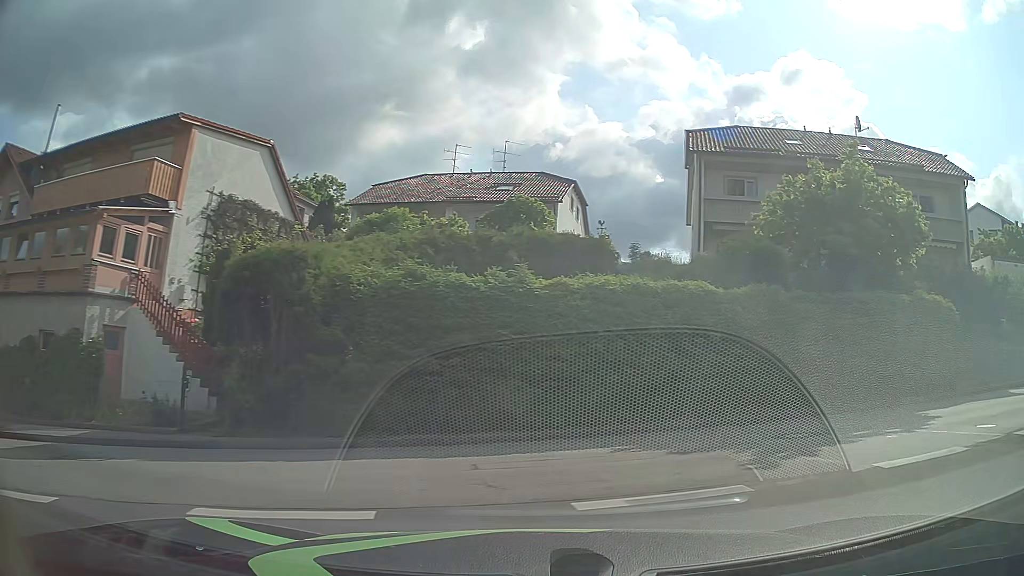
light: Day
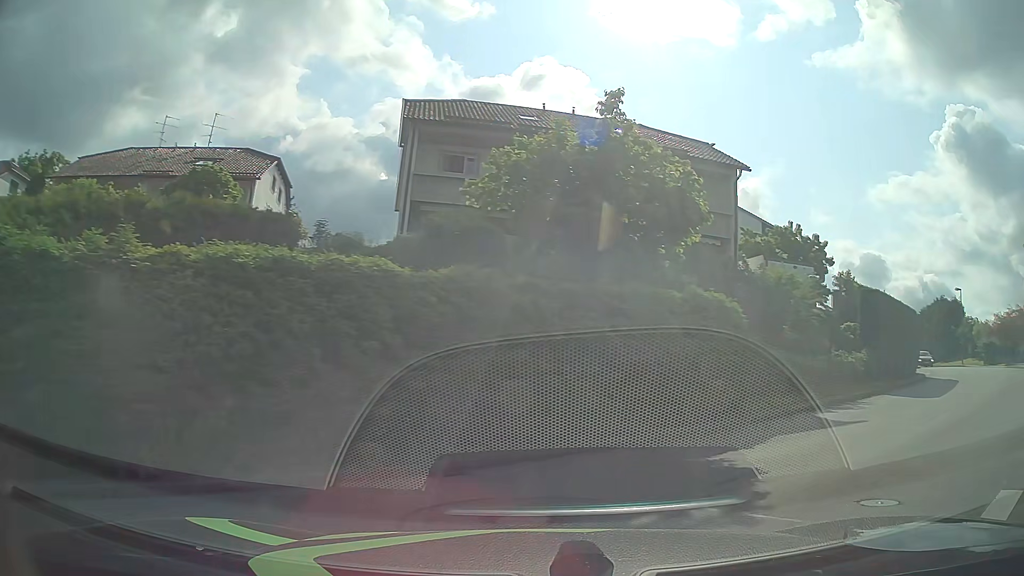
(+1.0, +4.6) m; +25°
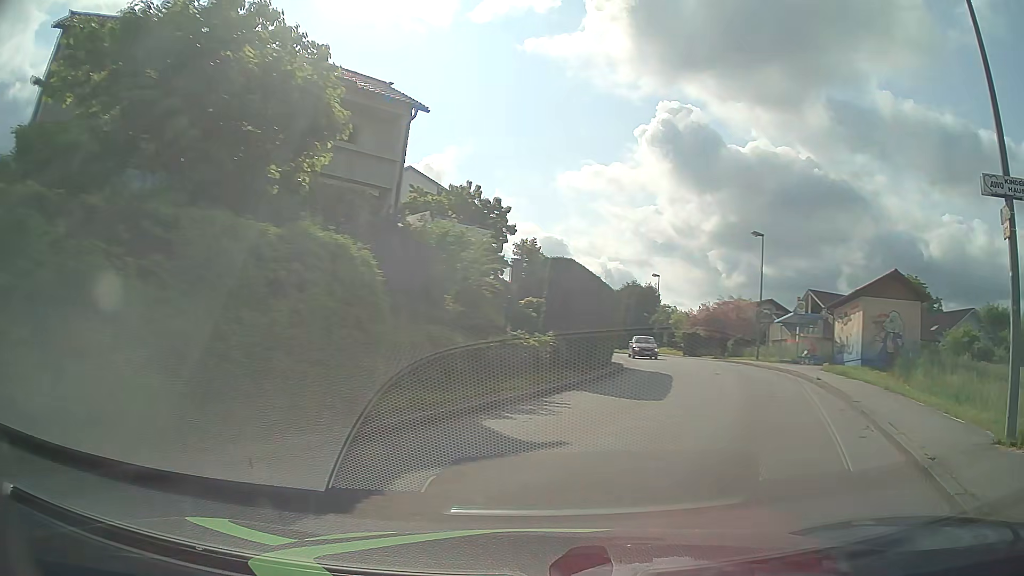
(+1.2, +4.8) m; +27°
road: unclassified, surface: asphalt
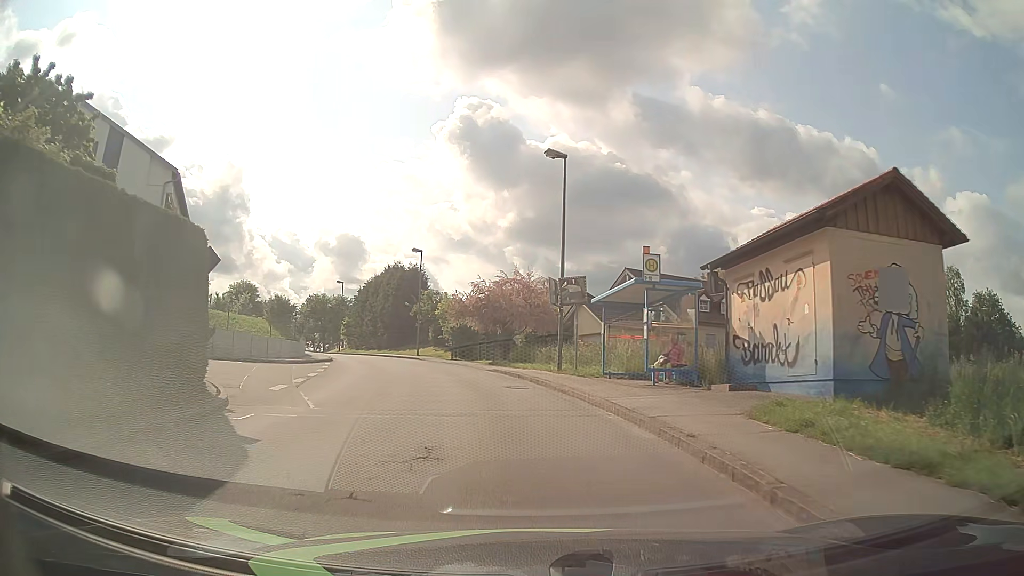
(+6.2, +17.3) m; +20°
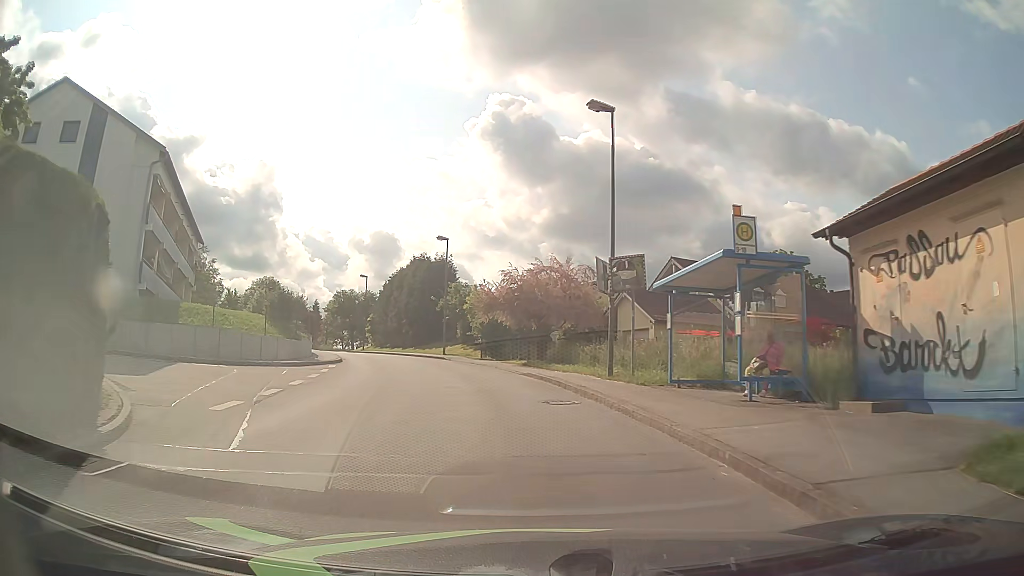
(-0.1, +5.0) m; -3°
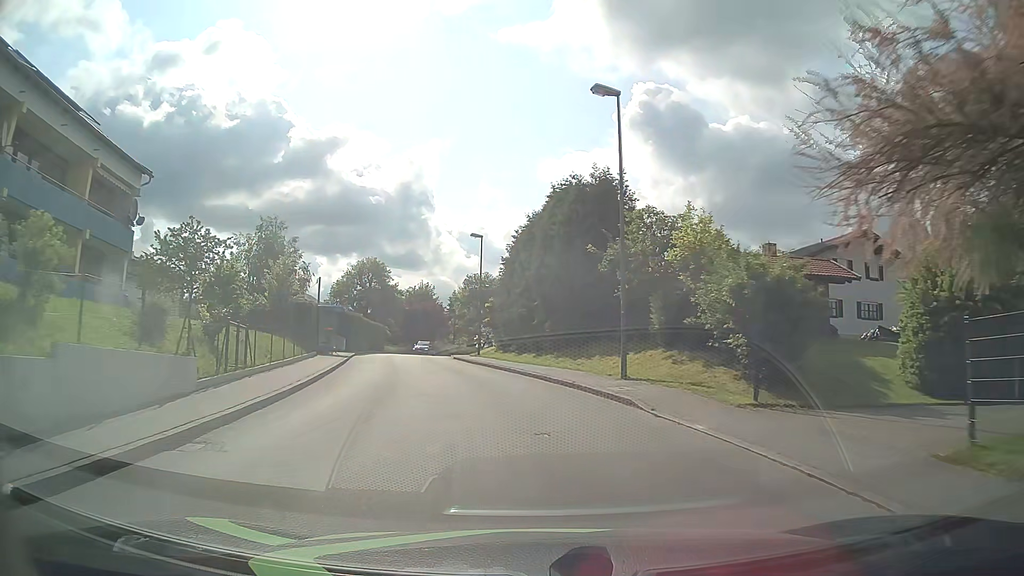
(-4.0, +27.4) m; -14°
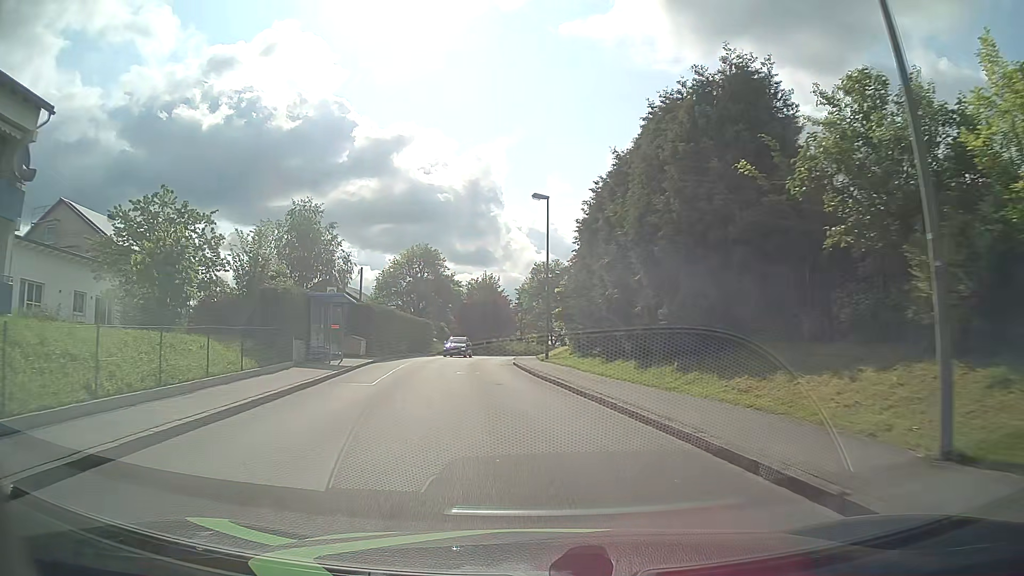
(-0.6, +11.7) m; -7°
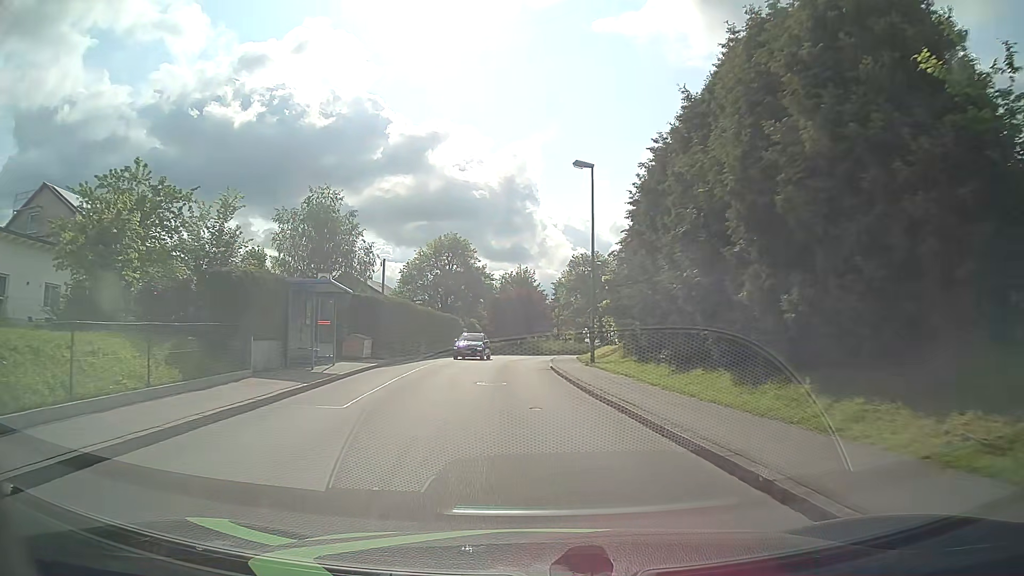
(-0.1, +5.9) m; -3°
(0, +10) (-1, +20) (-1, +30) (-1, +40) (0, +50) (+3, +60) (+7, +68) (+14, +76) (+22, +82) (+31, +86) m
